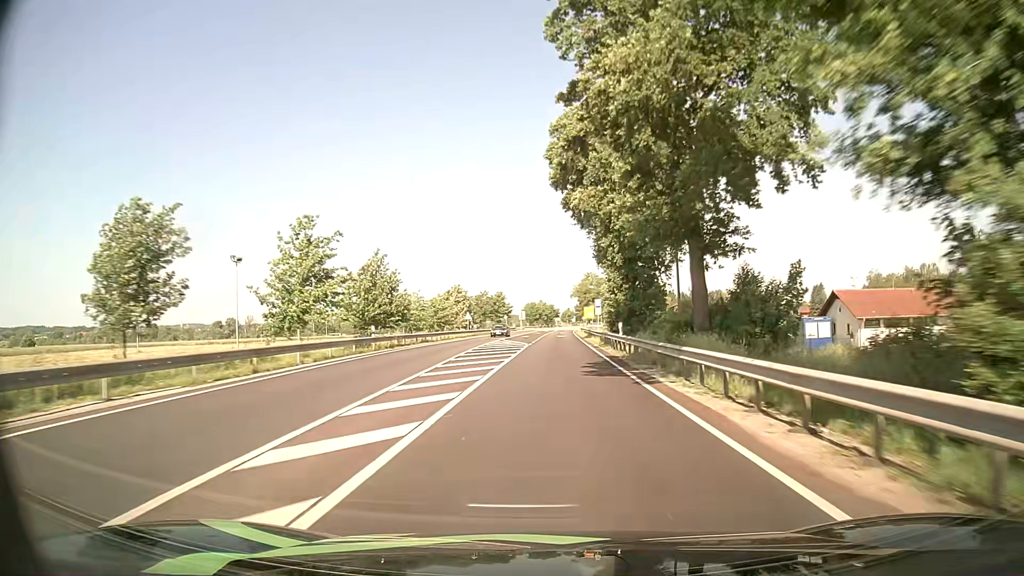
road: primary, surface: asphalt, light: Day
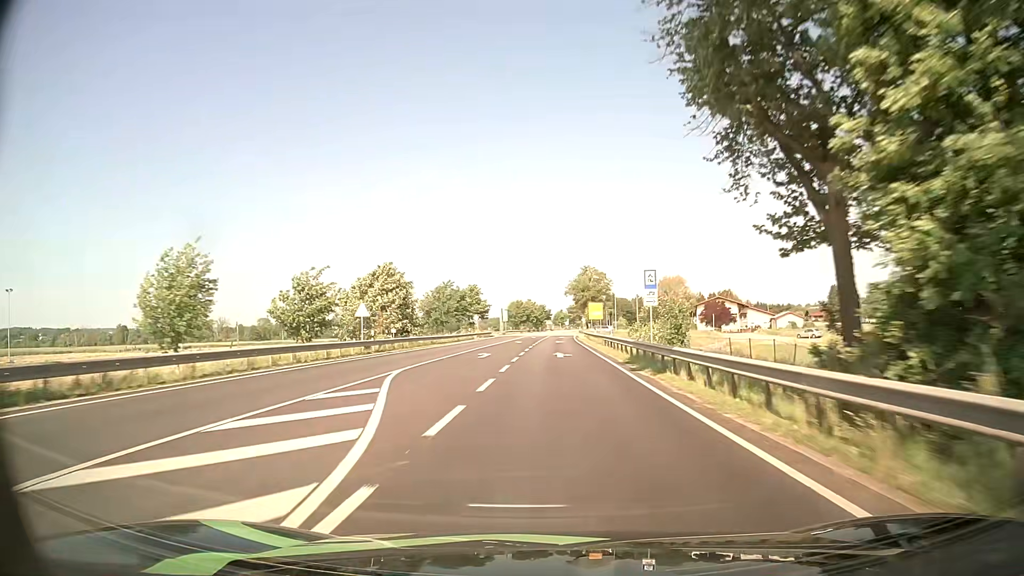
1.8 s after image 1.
(+0.2, +40.4) m; +1°
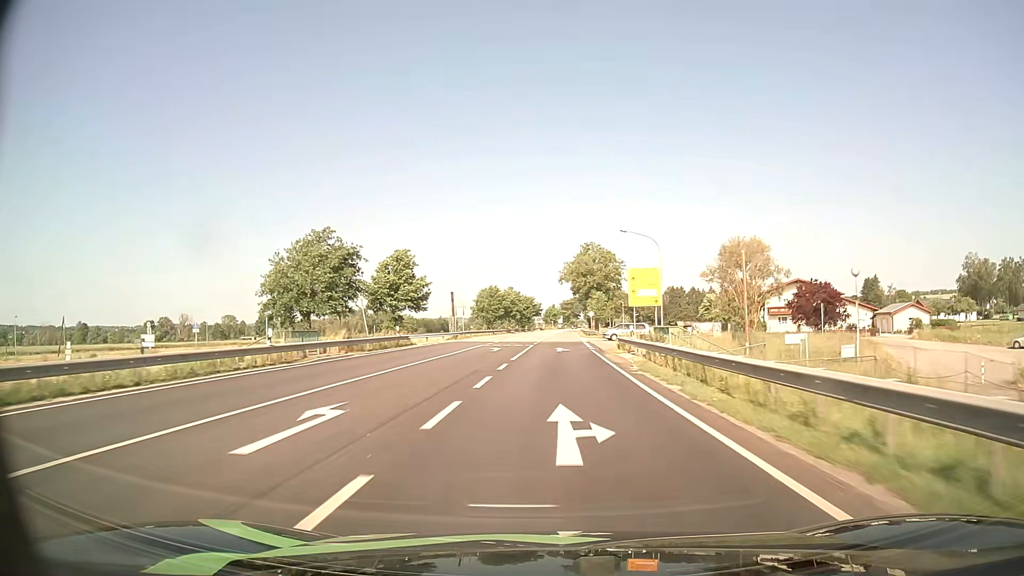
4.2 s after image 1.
(+0.6, +53.8) m; +1°
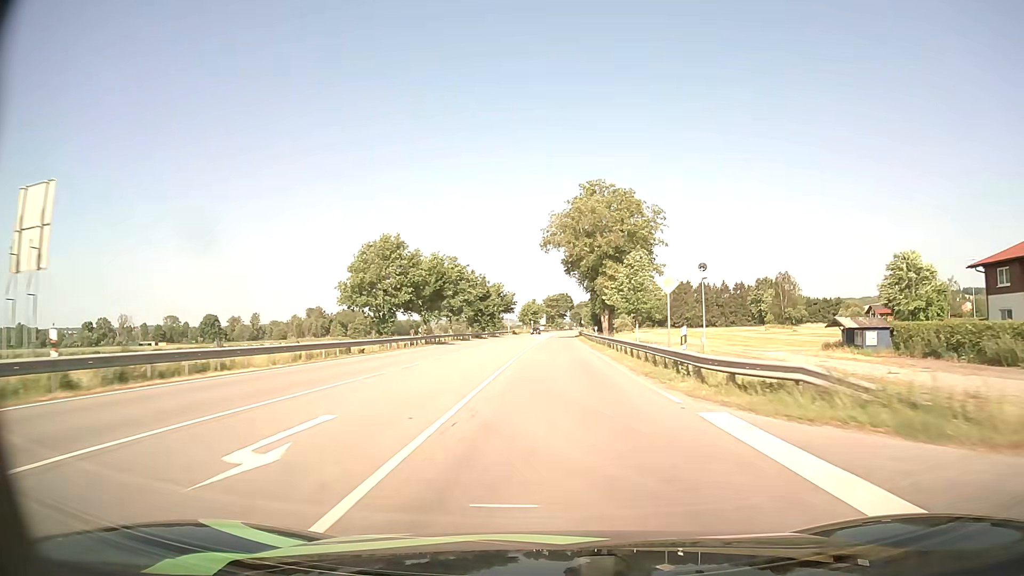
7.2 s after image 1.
(+0.8, +67.2) m; +2°
